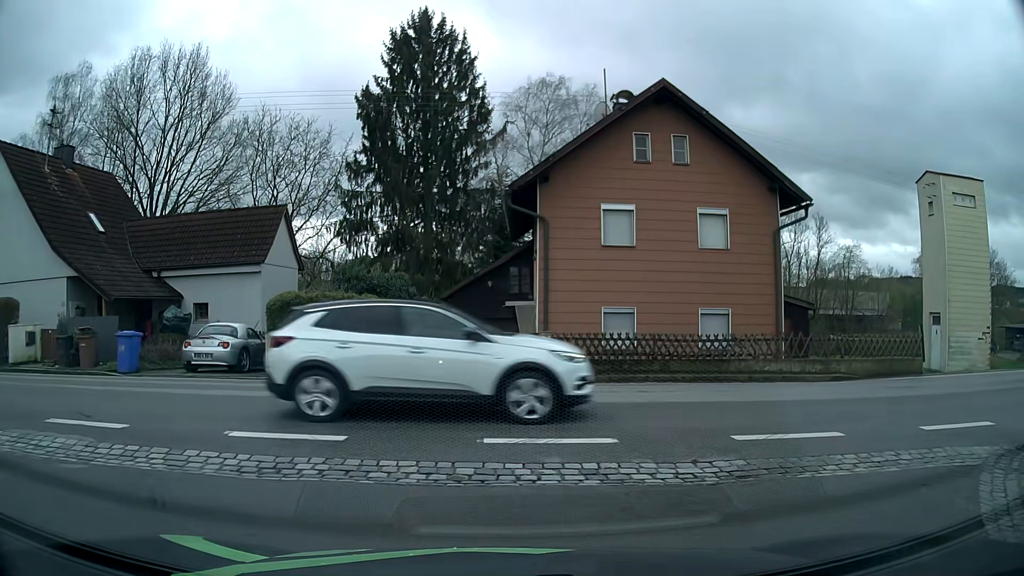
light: Day
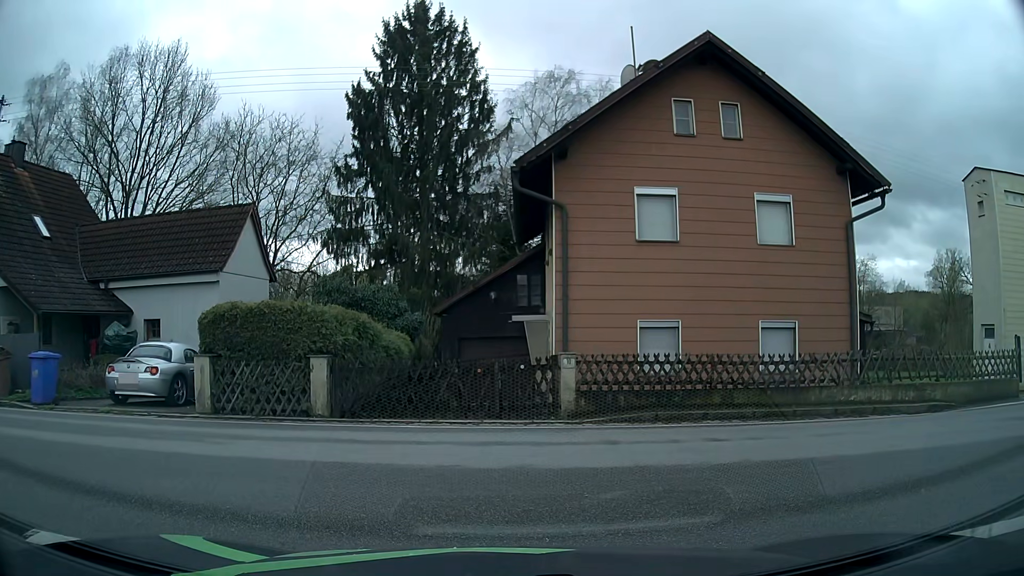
(0.0, +3.8) m; -1°
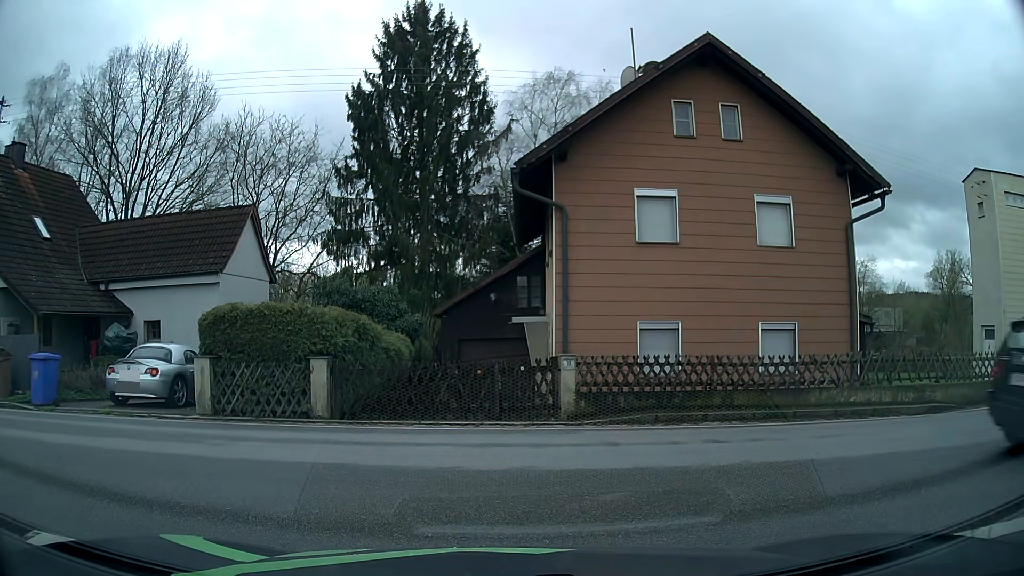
(0.0, +0.1) m; 0°
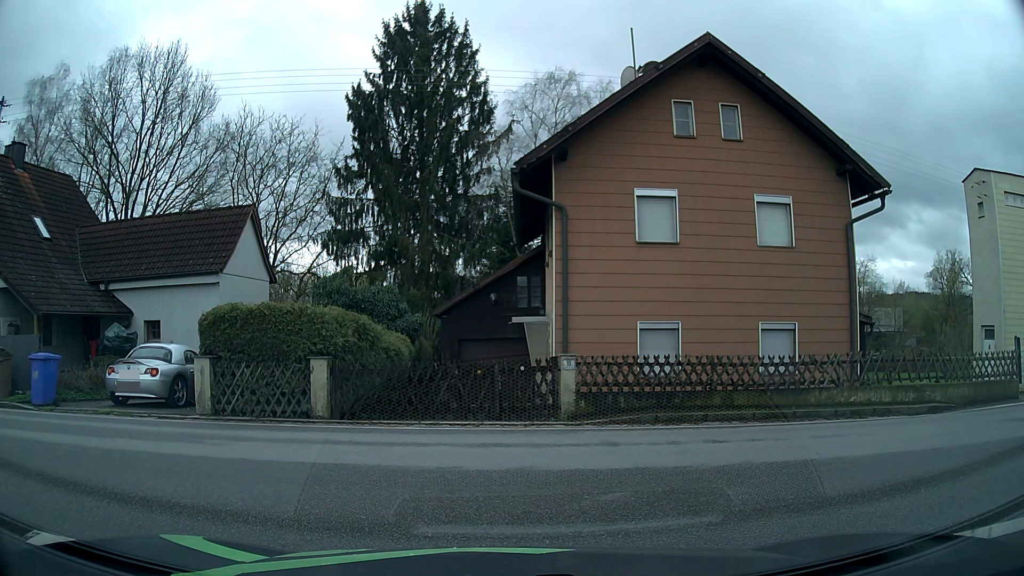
(0.0, 0.0) m; 0°
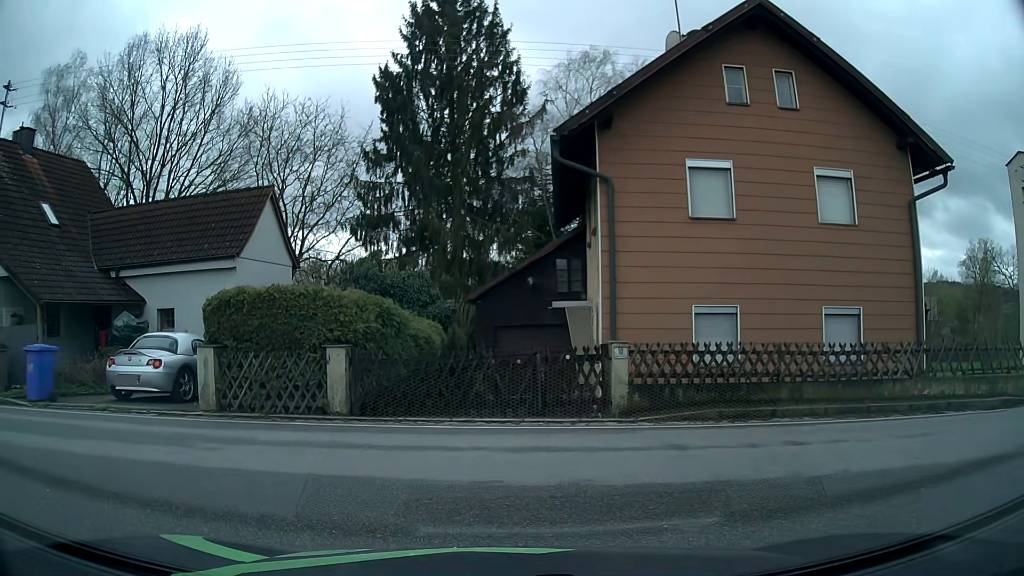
(0.0, +1.4) m; -4°
